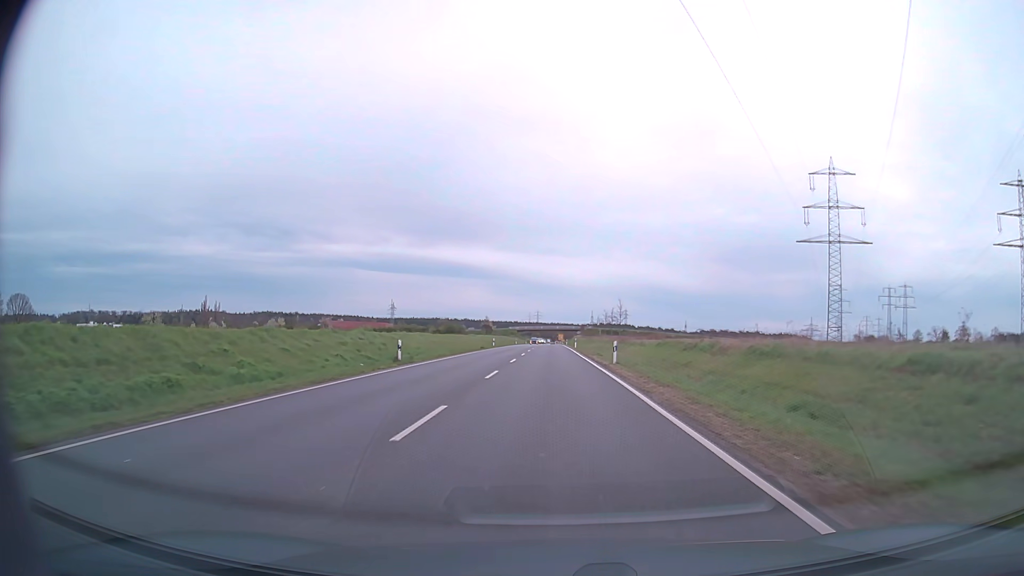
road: primary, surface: asphalt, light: Day
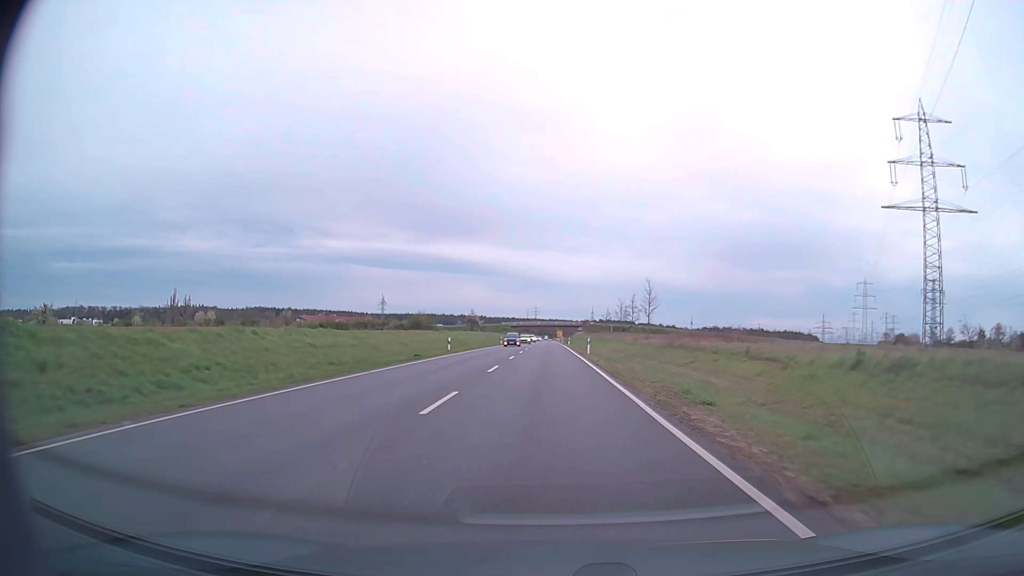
(0.0, +33.2) m; 0°
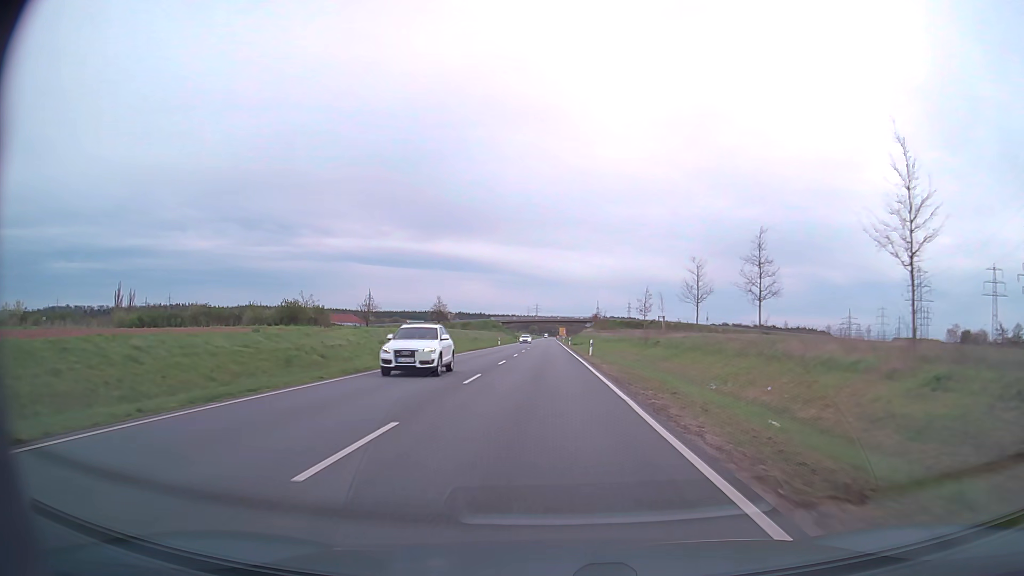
(-0.1, +53.6) m; 0°
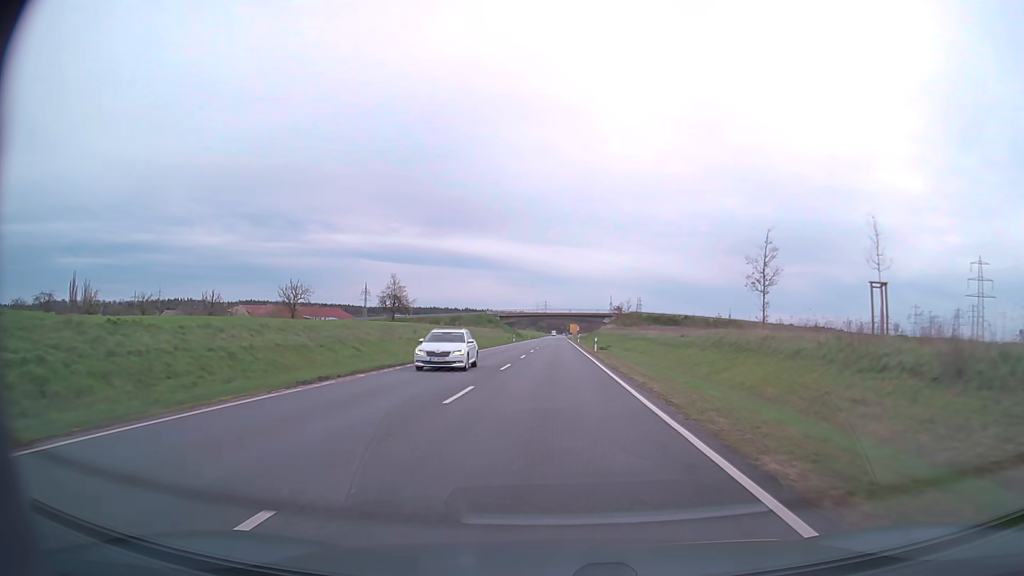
(-0.3, +41.6) m; -1°
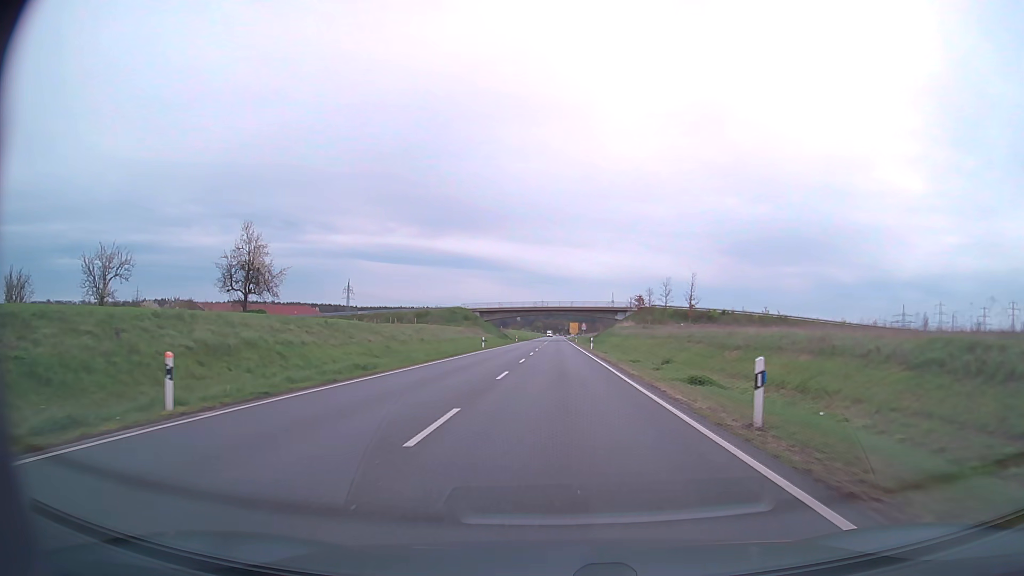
(-0.1, +41.1) m; 0°
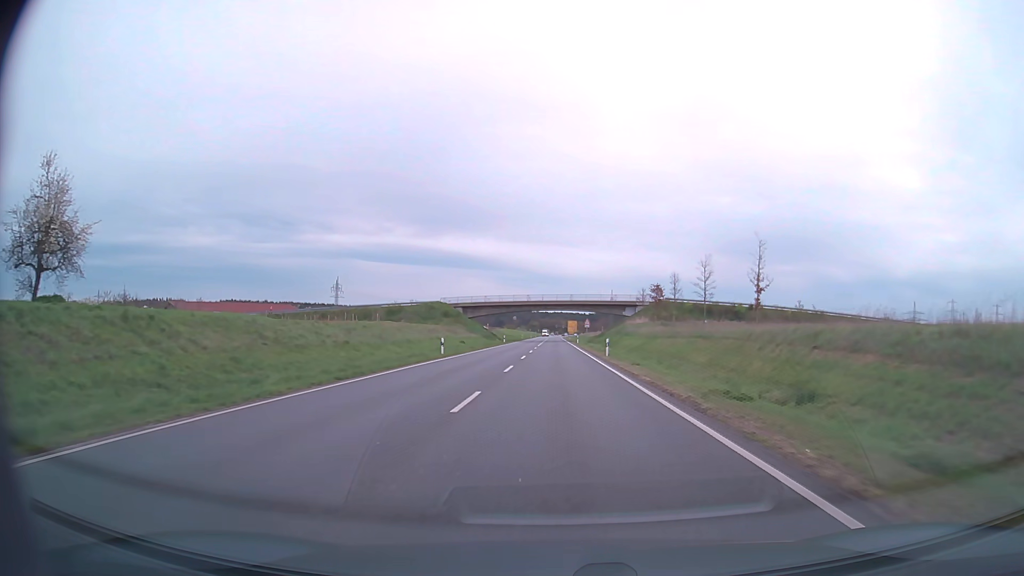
(0.0, +20.6) m; 0°
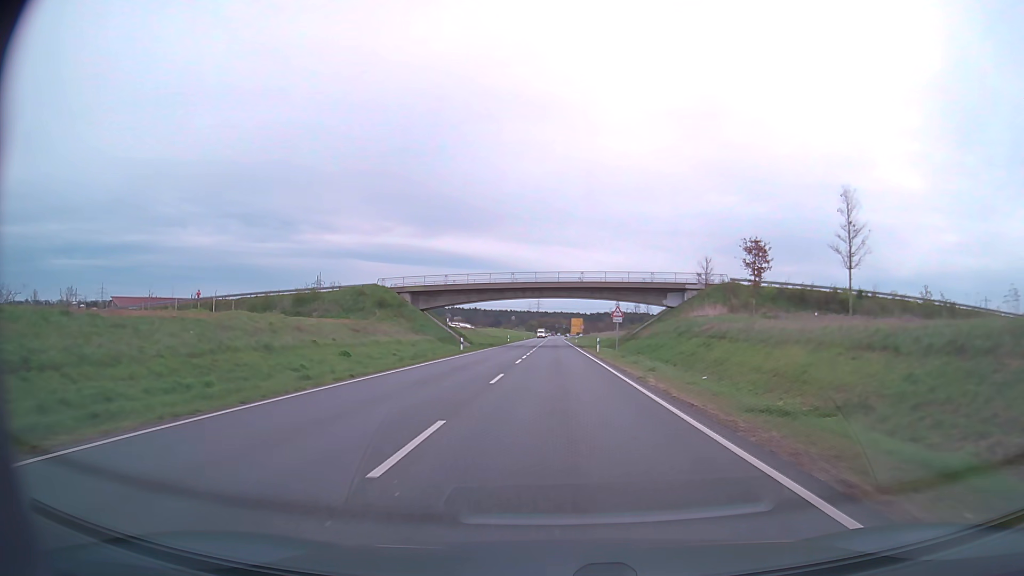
(+0.1, +41.4) m; 0°
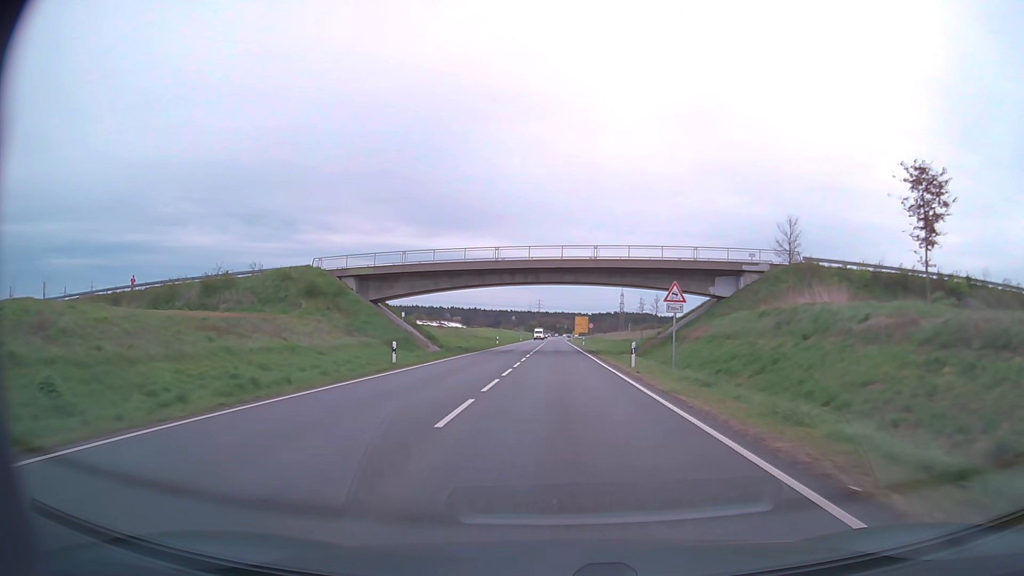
(0.0, +20.9) m; 0°
(0, +10) (0, +20) (0, +30) (0, +40) (0, +50) (0, +60) (0, +70) (0, +80) (0, +90) (0, +100) m
